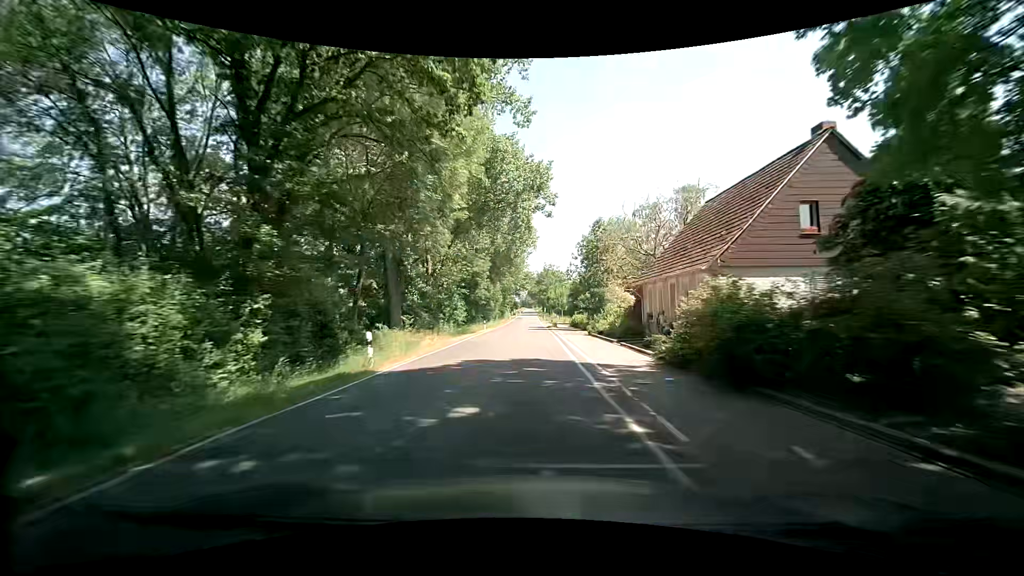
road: tertiary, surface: asphalt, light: Day
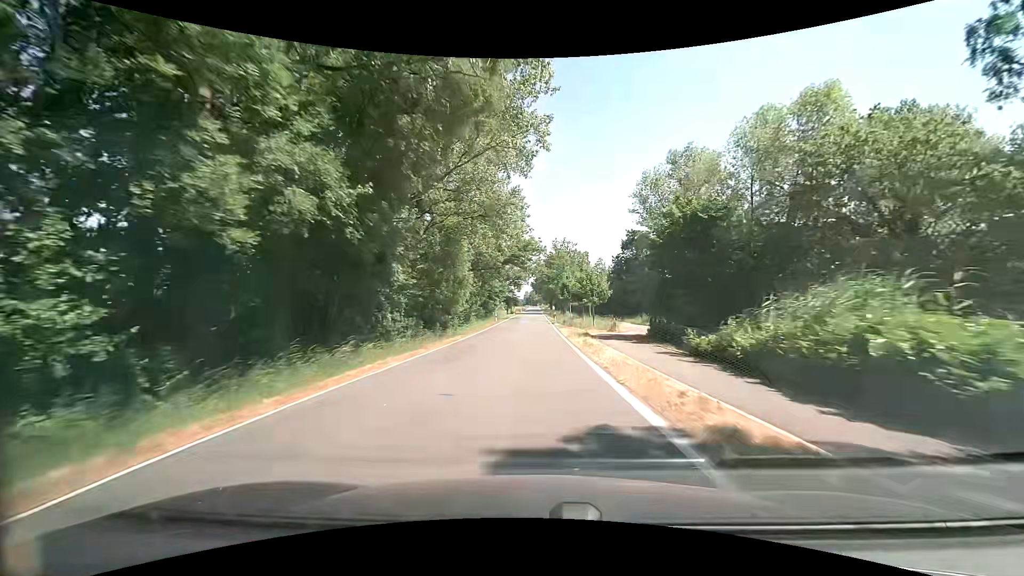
(+0.1, +52.5) m; 0°
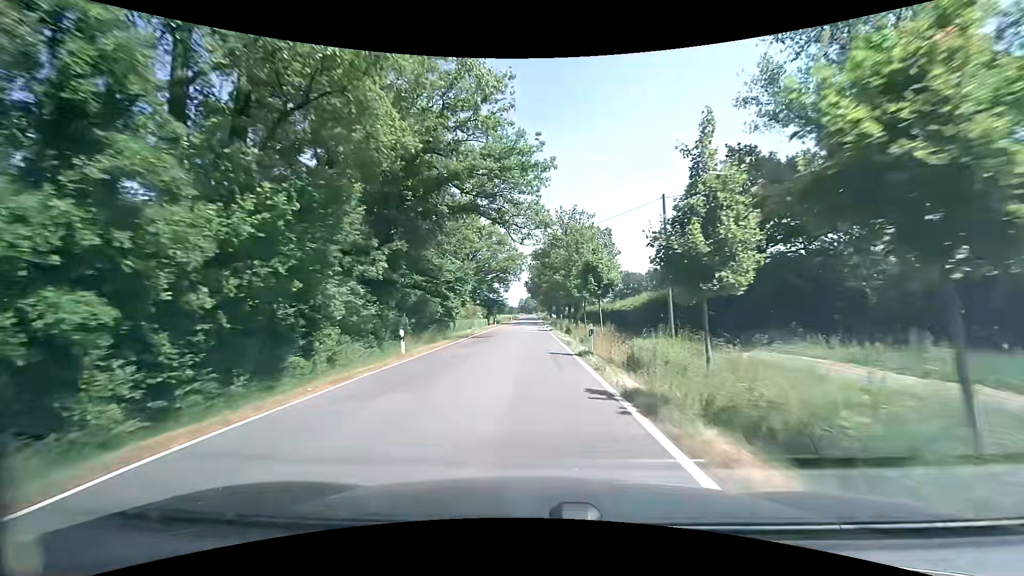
(+0.3, +43.2) m; +1°
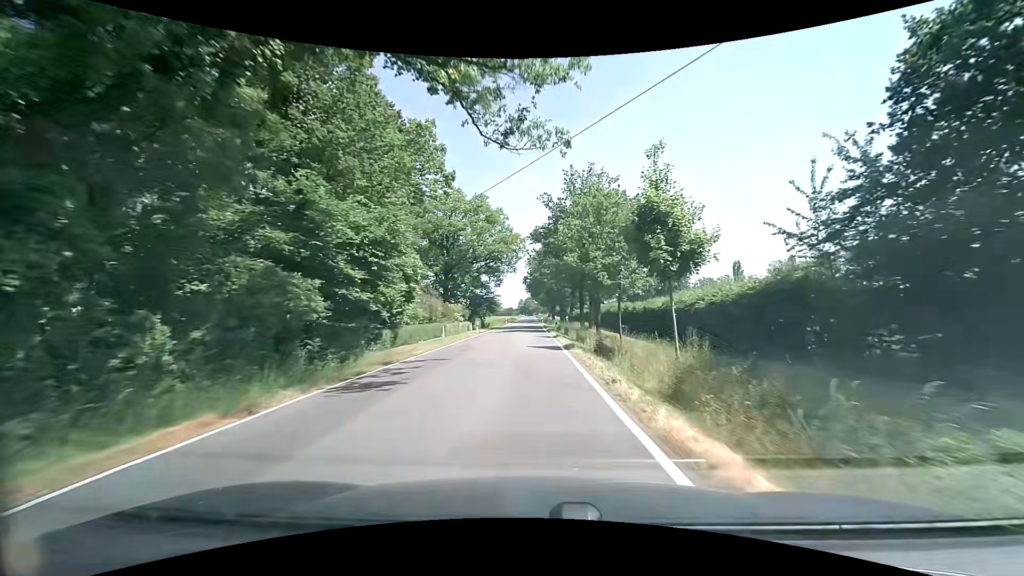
(+0.1, +21.8) m; 0°
(0, +10) (0, +20) (0, +30) (-1, +40) (-1, +50) (-1, +60) (-1, +70) (-1, +80) (-1, +90) (-1, +100) m
